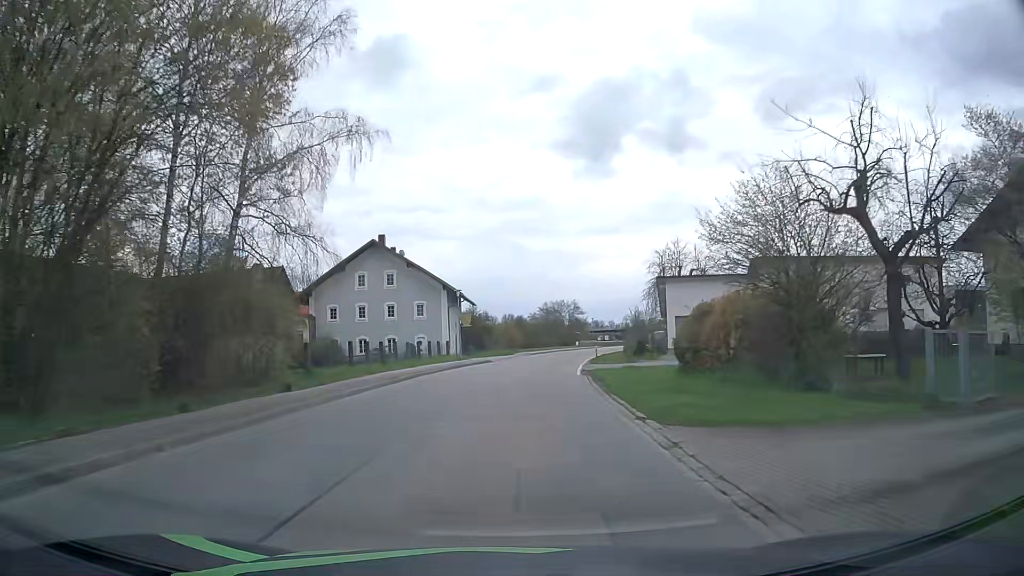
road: tertiary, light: Day
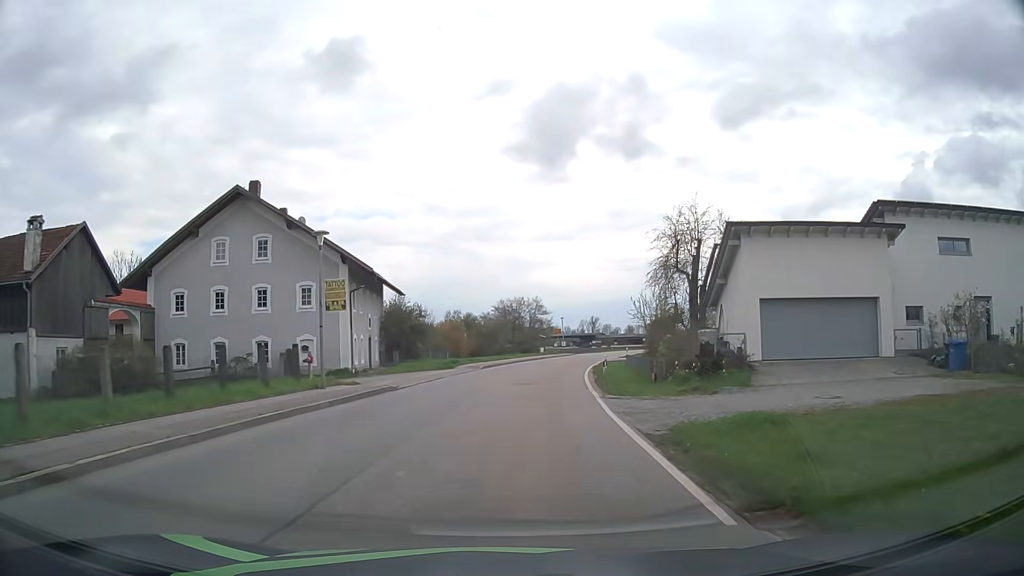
(+0.9, +23.2) m; +4°
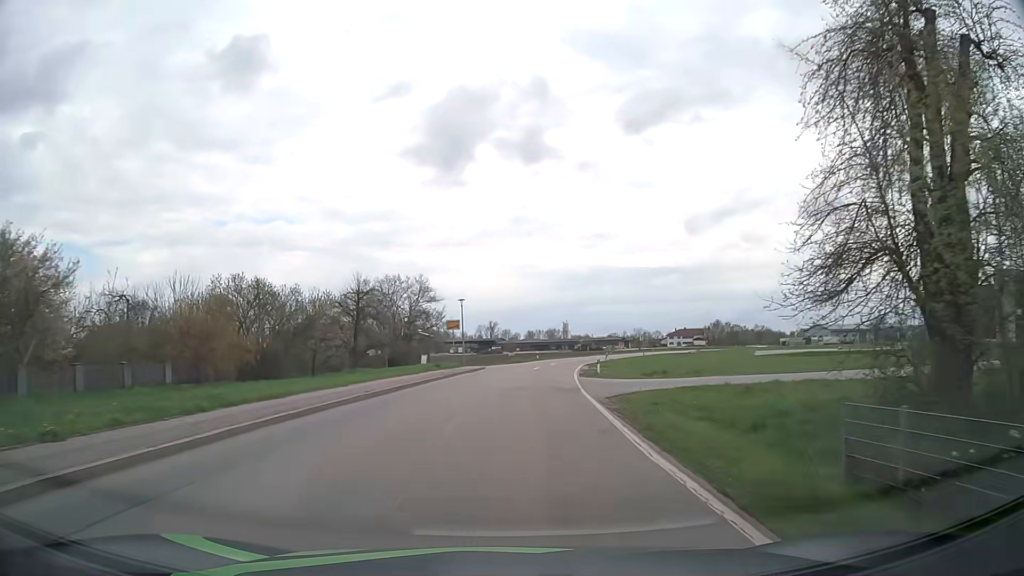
(+2.9, +39.6) m; +9°
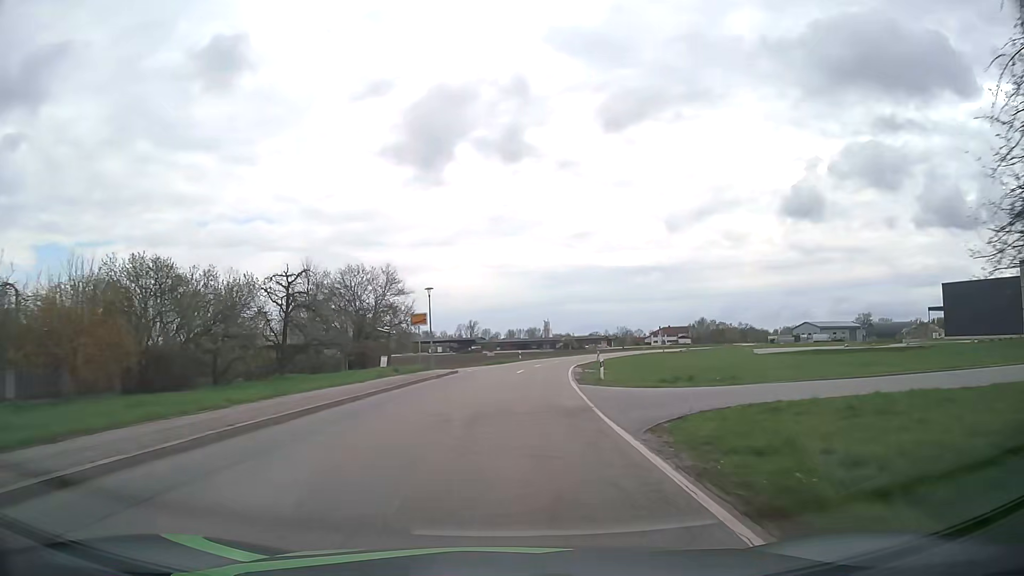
(+0.1, +8.3) m; +2°
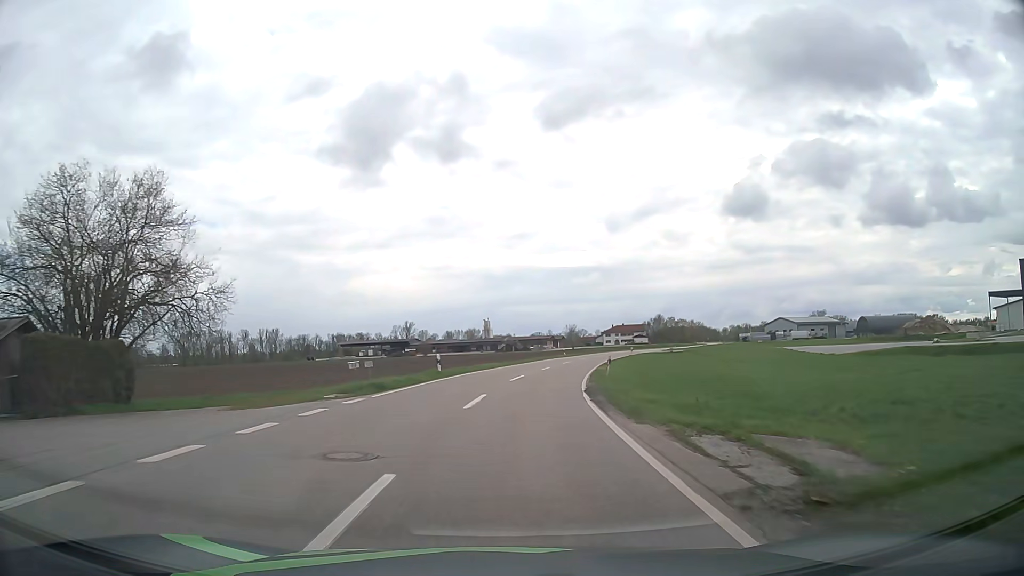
(+1.3, +35.2) m; +5°
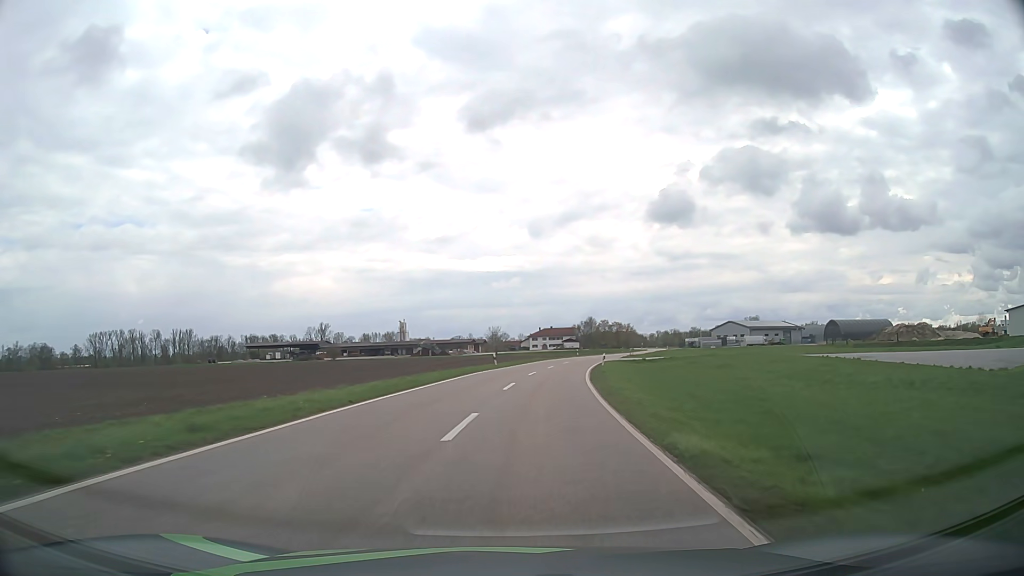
(+1.7, +29.2) m; +7°
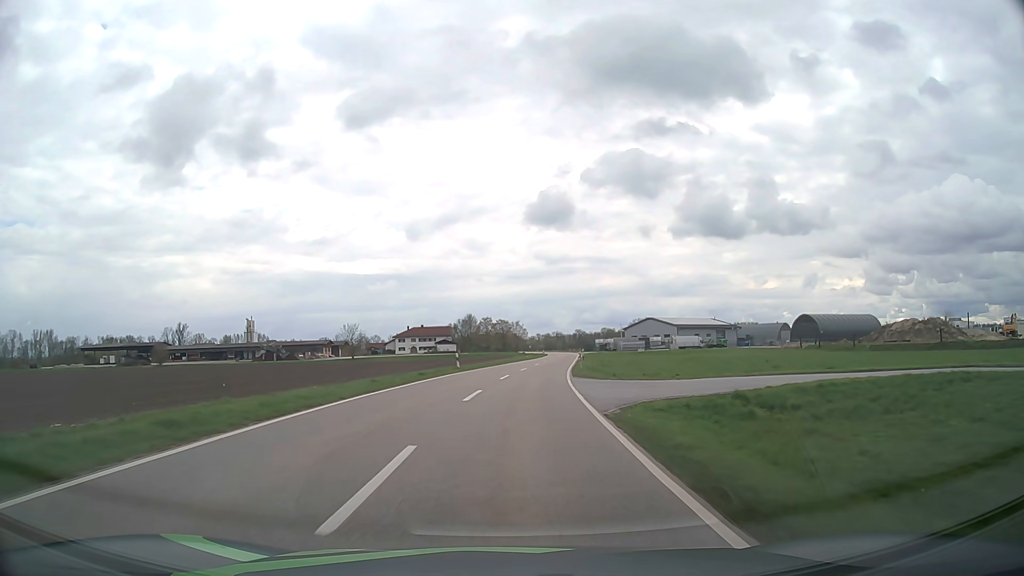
(+5.1, +53.9) m; +10°
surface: asphalt
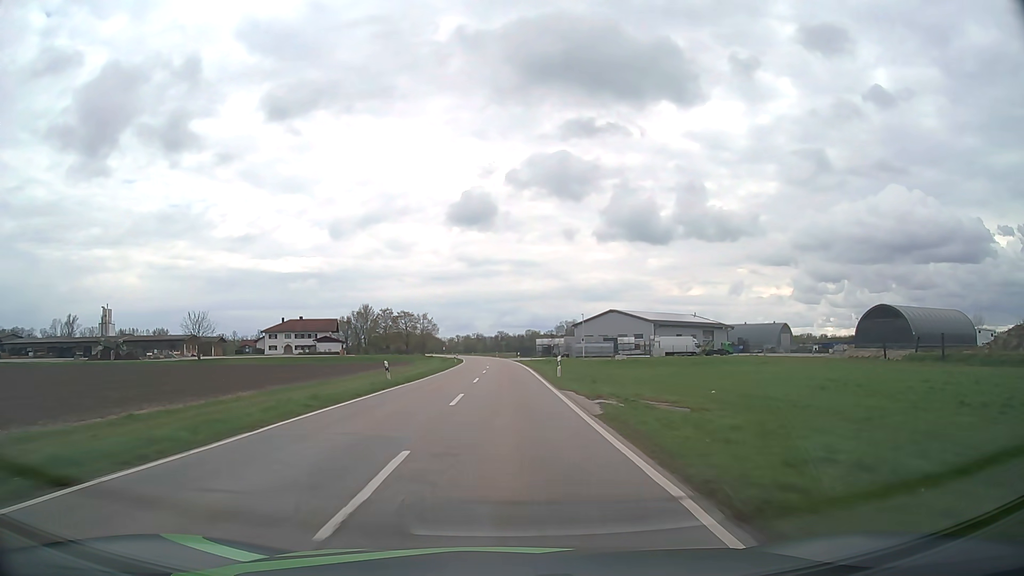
(+4.2, +60.5) m; +7°
(0, +10) (0, +20) (0, +30) (0, +40) (0, +50) (0, +60) (-1, +70) (-1, +80) (-1, +90) (-2, +100) m
